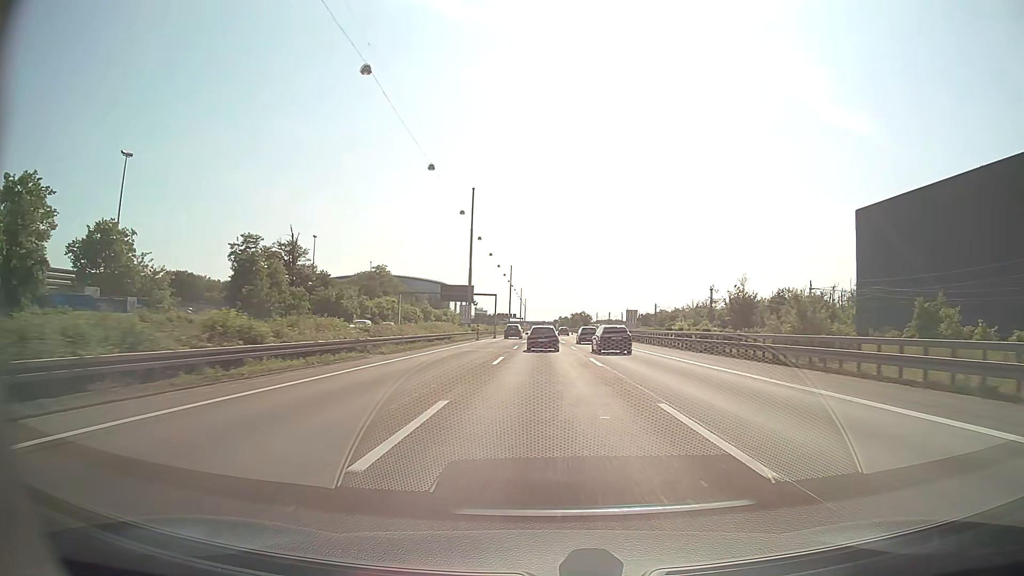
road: motorway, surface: asphalt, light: Day
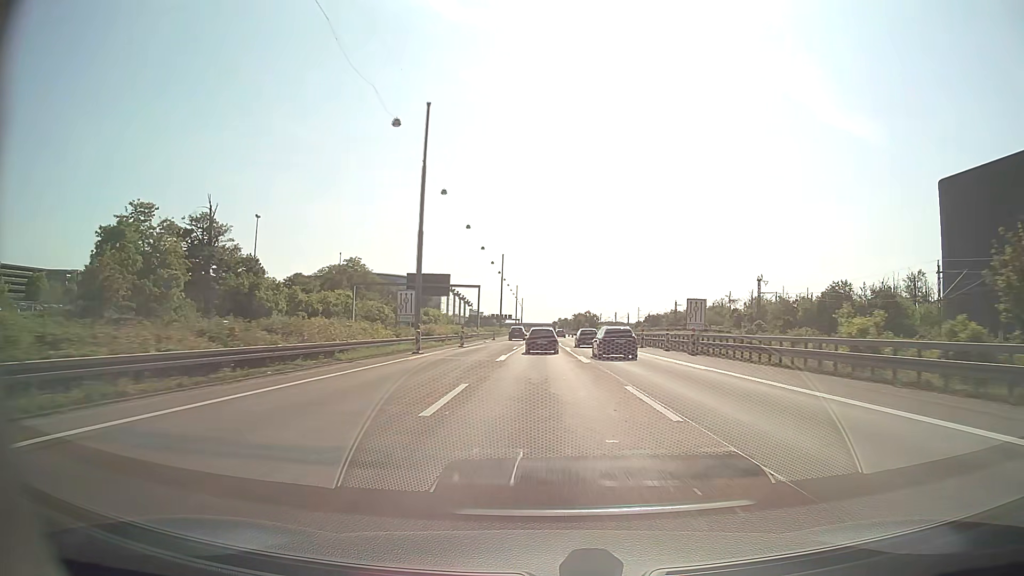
(+0.1, +31.9) m; 0°
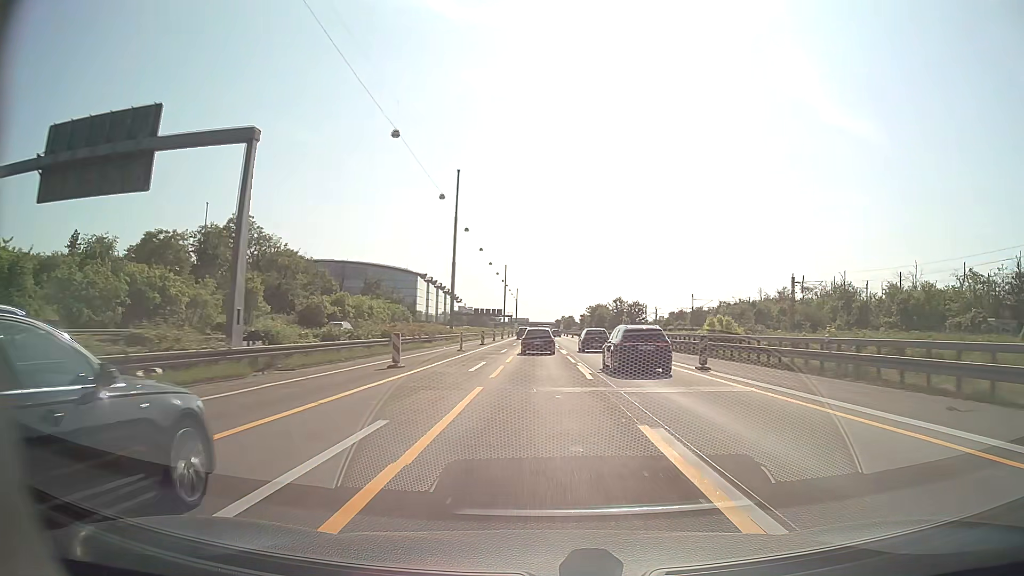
(+0.1, +78.6) m; 0°
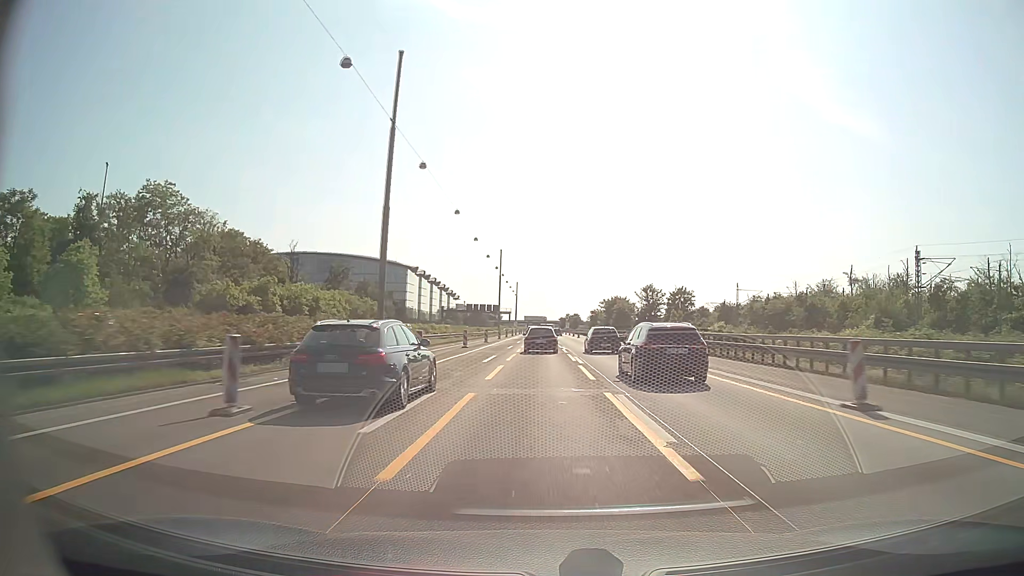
(-0.1, +31.1) m; 0°
(0, +10) (0, +20) (0, +30) (0, +40) (0, +50) (0, +60) (0, +70) (0, +80) (0, +90) (0, +100) m
